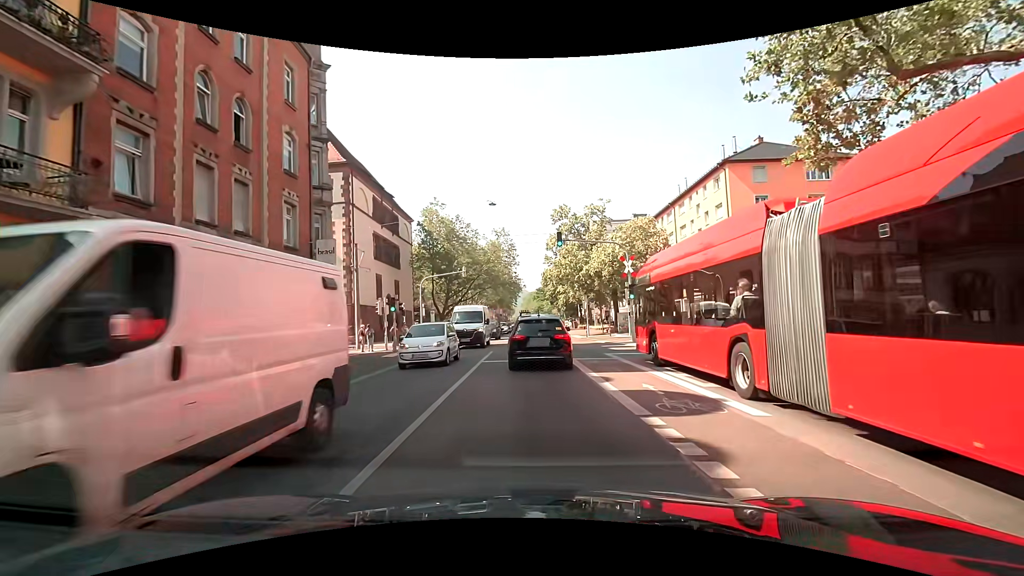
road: secondary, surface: asphalt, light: Day
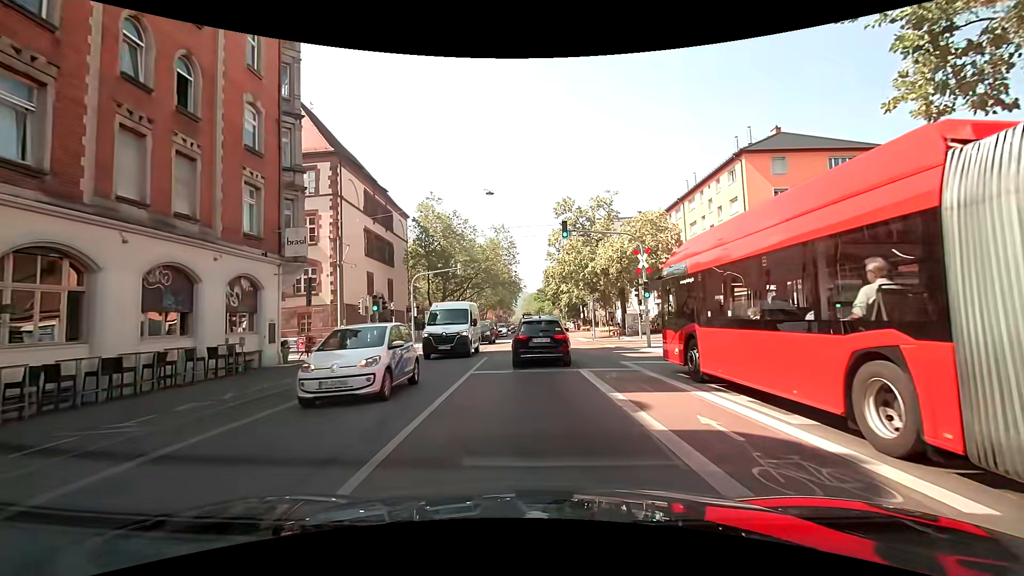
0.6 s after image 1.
(0.0, +3.5) m; 0°
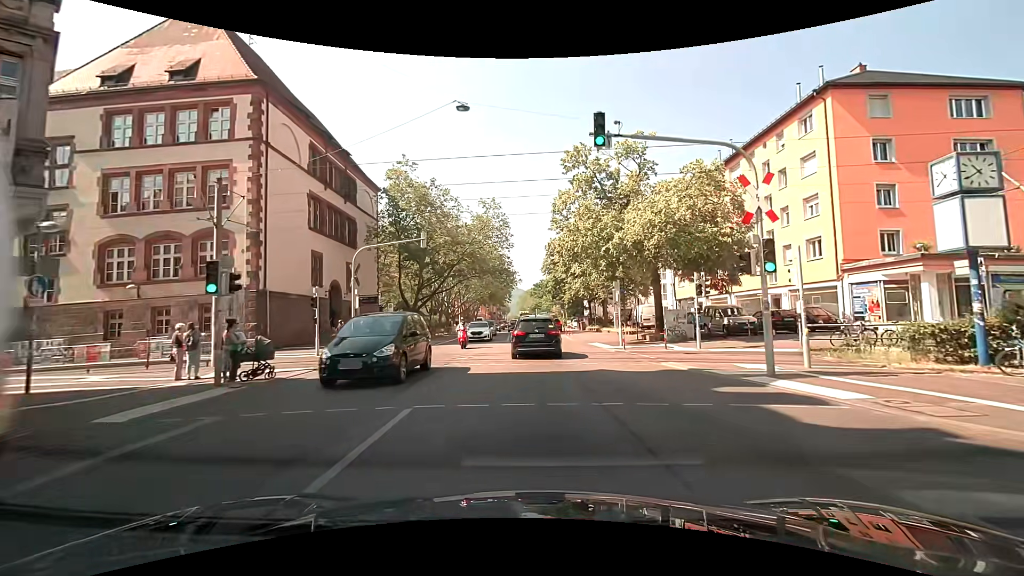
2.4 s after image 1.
(0.0, +12.8) m; 0°
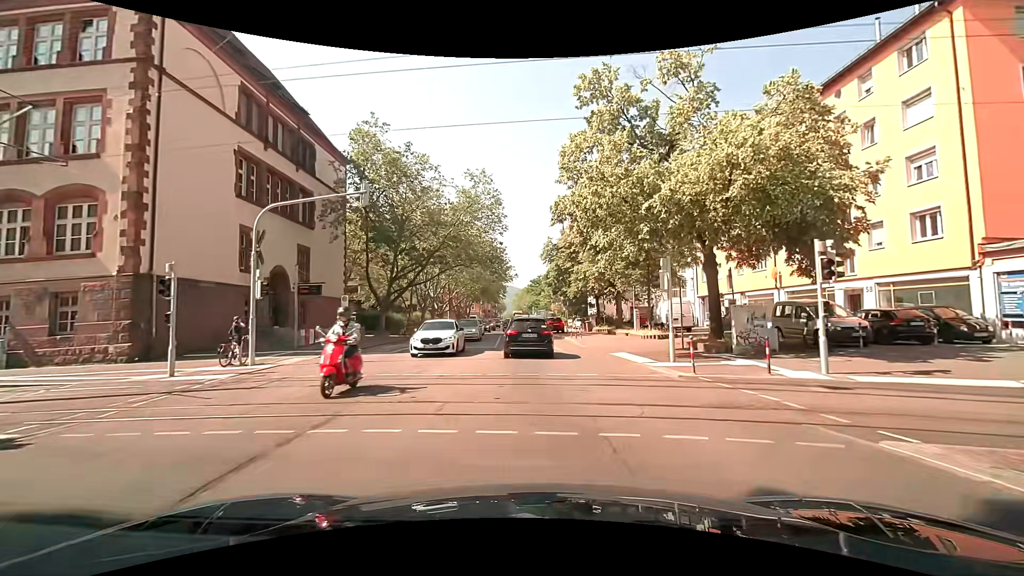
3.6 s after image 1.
(+0.1, +9.5) m; 0°
